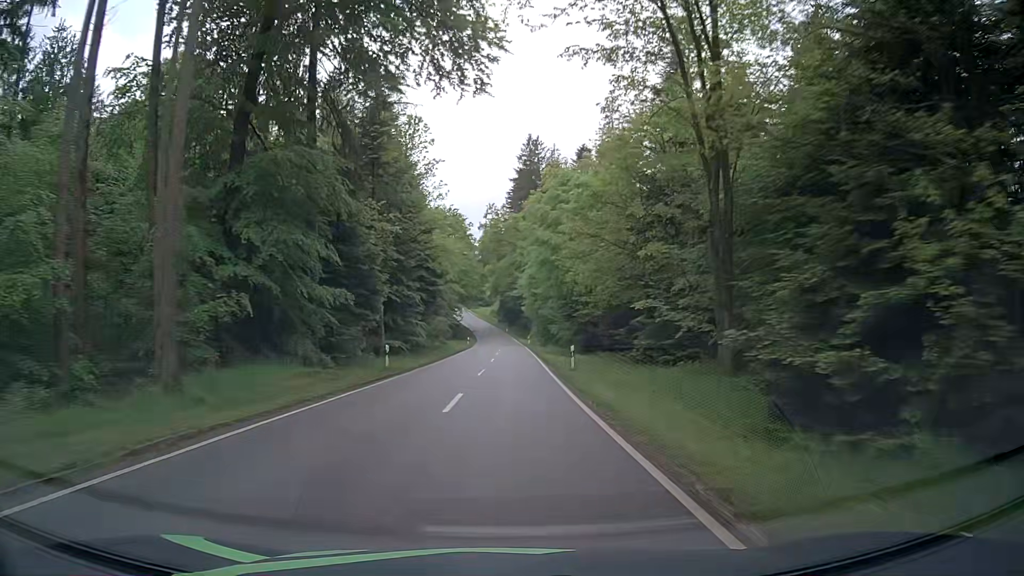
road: tertiary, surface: asphalt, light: Day
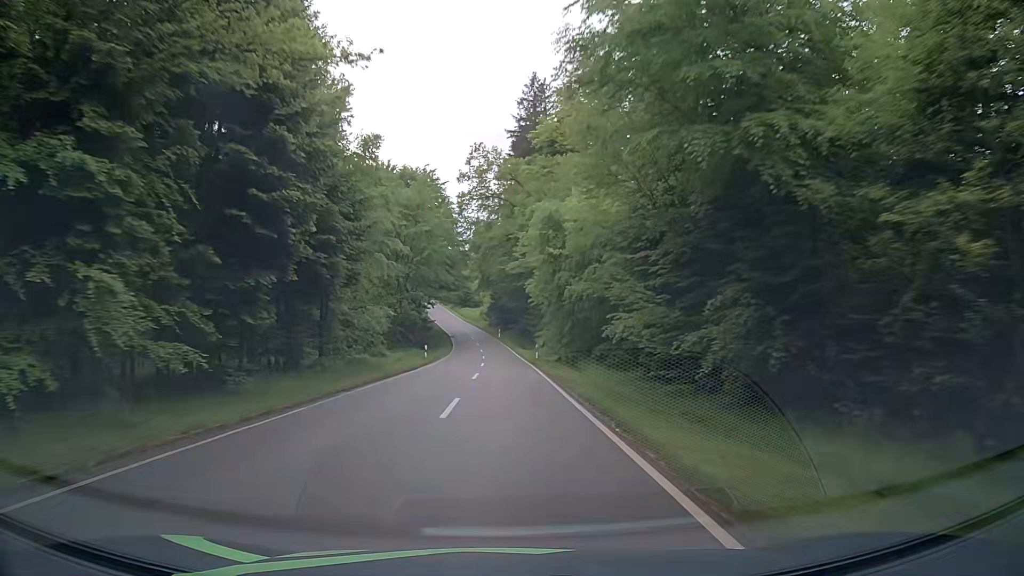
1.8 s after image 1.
(+0.5, +36.6) m; +1°
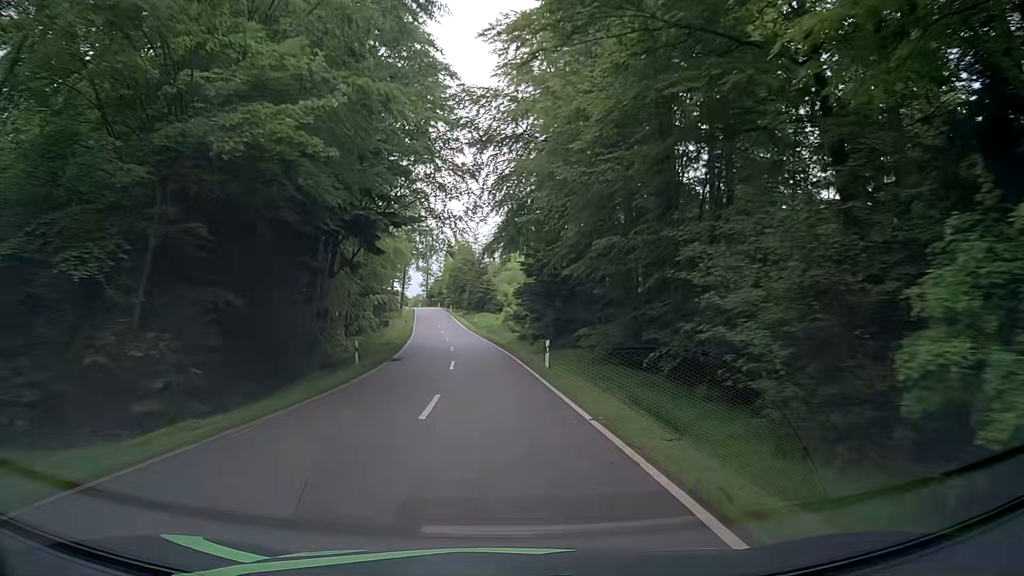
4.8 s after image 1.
(-1.7, +61.5) m; -4°
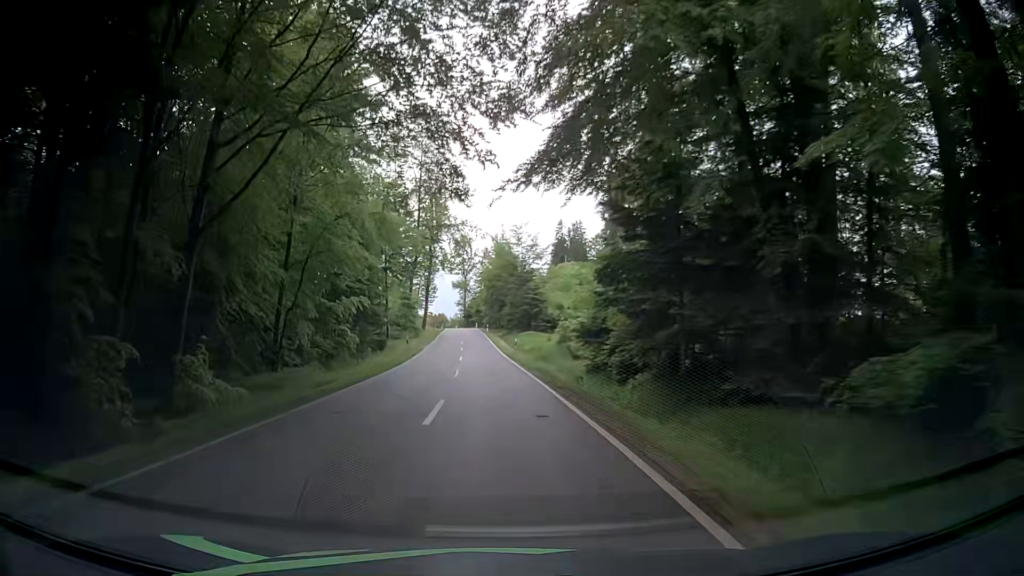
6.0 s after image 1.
(-0.7, +24.5) m; -3°
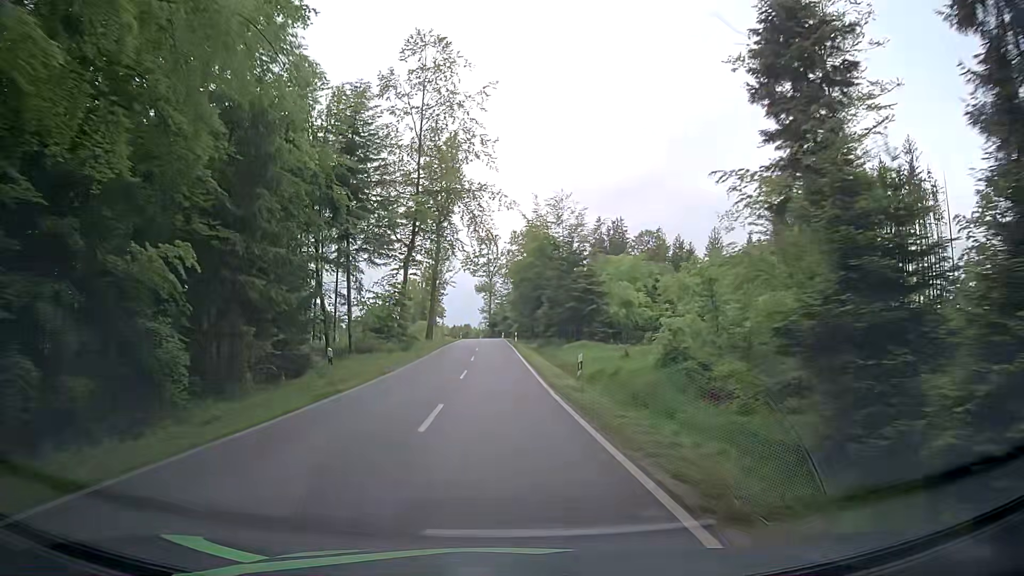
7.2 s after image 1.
(-0.7, +24.4) m; -3°
(0, +10) (0, +20) (0, +30) (-1, +40) (-1, +50) (-1, +60) (-2, +70) (-2, +80) (-2, +90) (-2, +100) m
